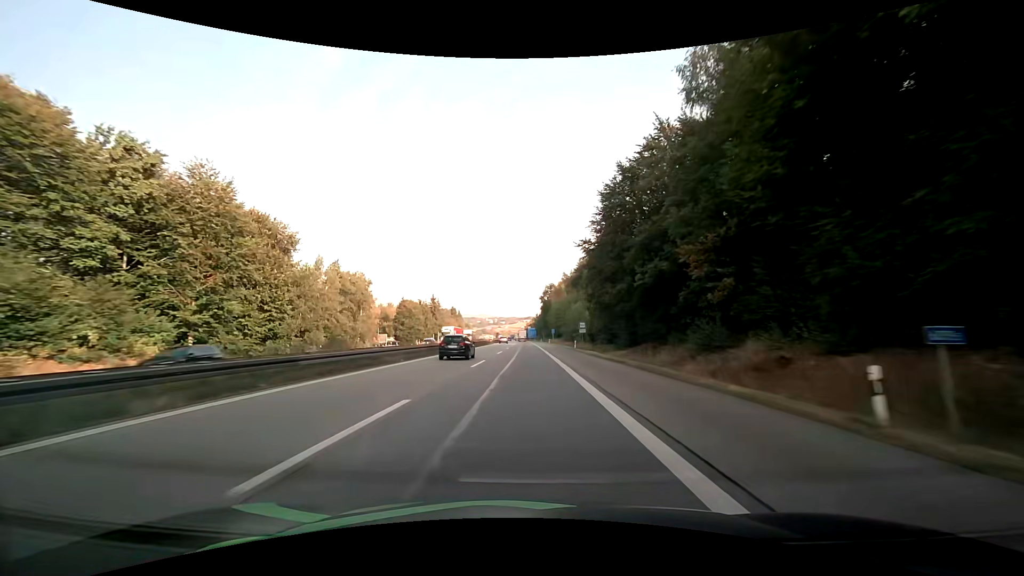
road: motorway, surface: asphalt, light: Day
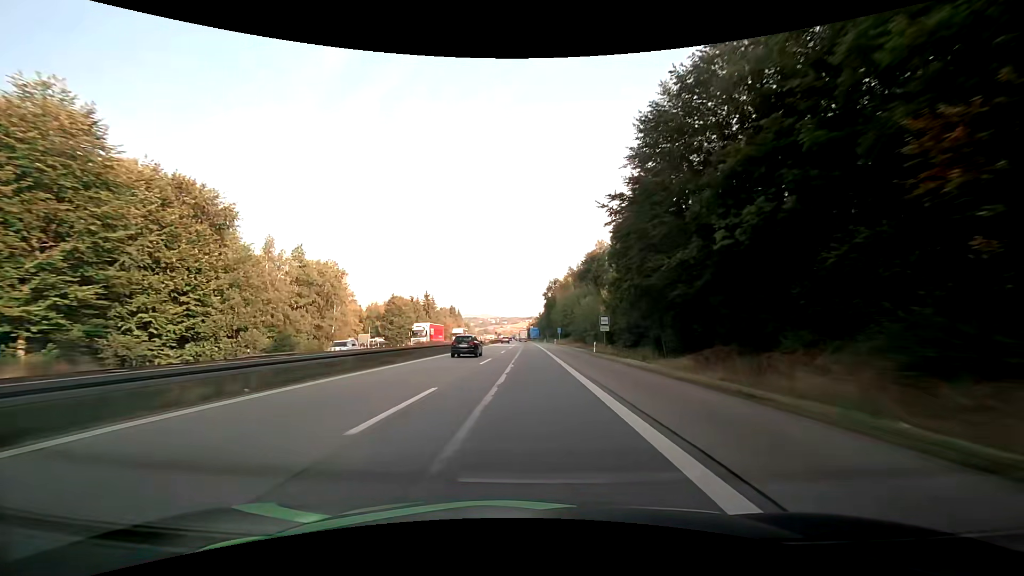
(-0.1, +15.3) m; 0°
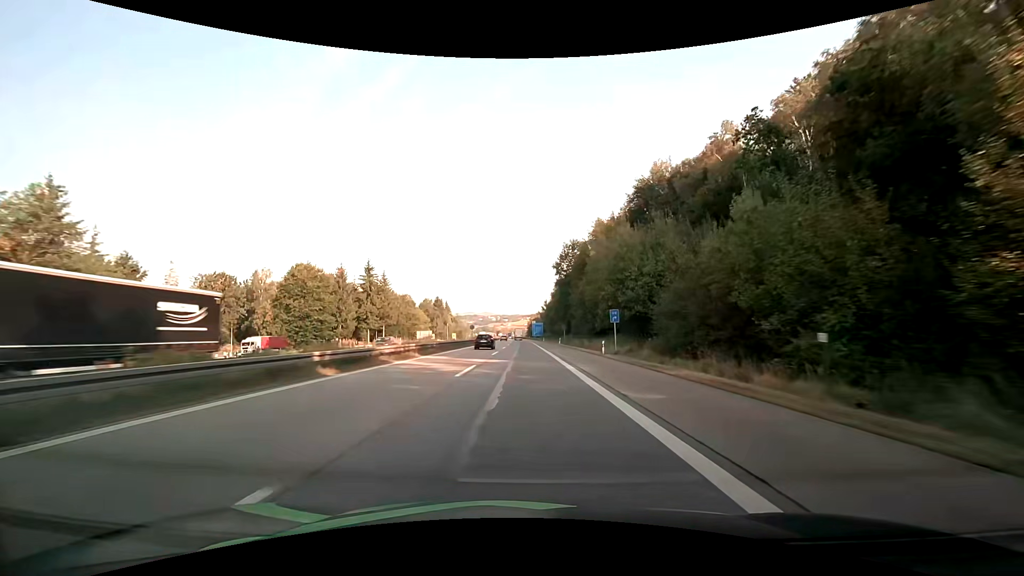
(-0.1, +61.9) m; 0°
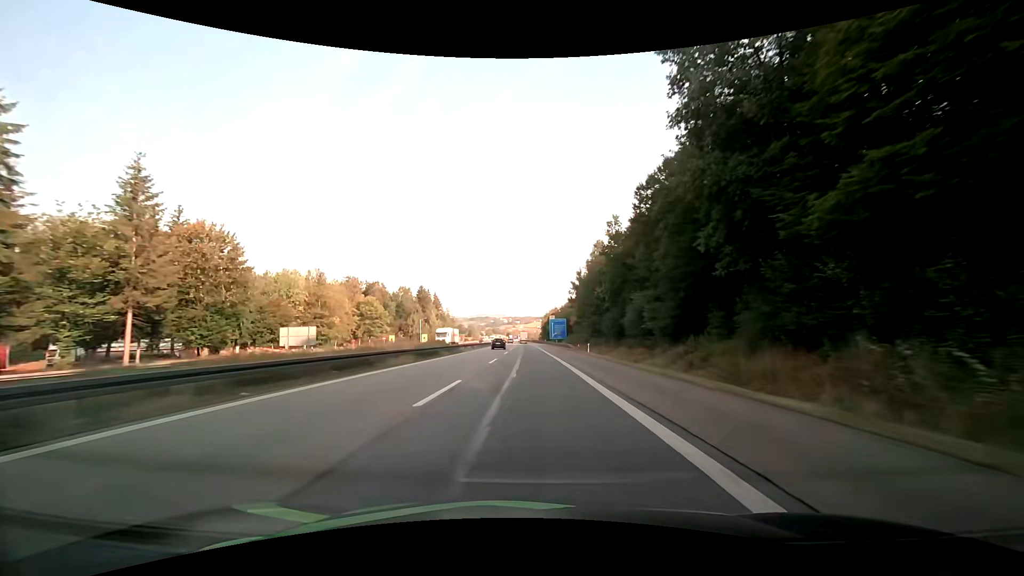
(-1.4, +77.1) m; -2°
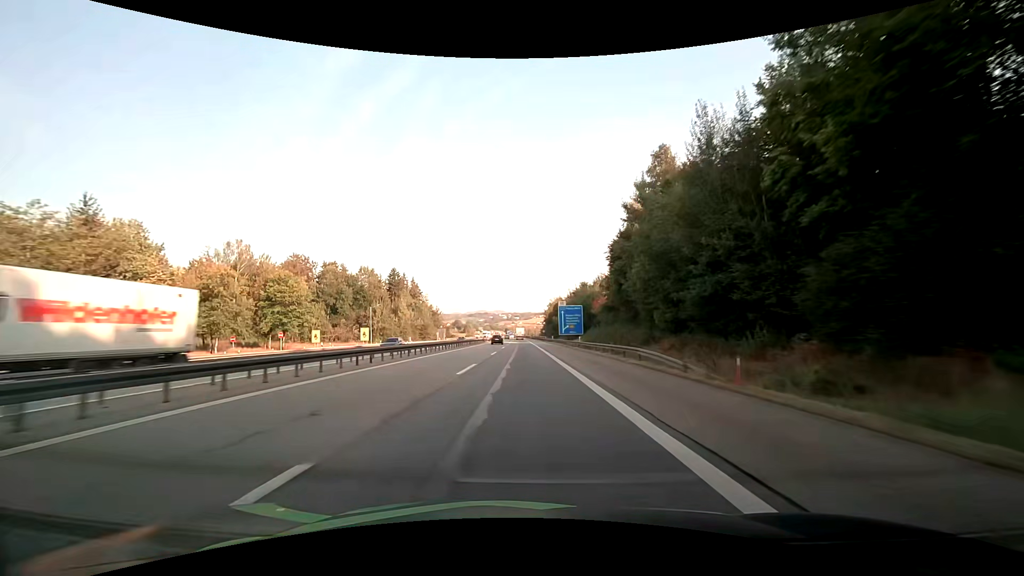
(0.0, +45.9) m; 0°
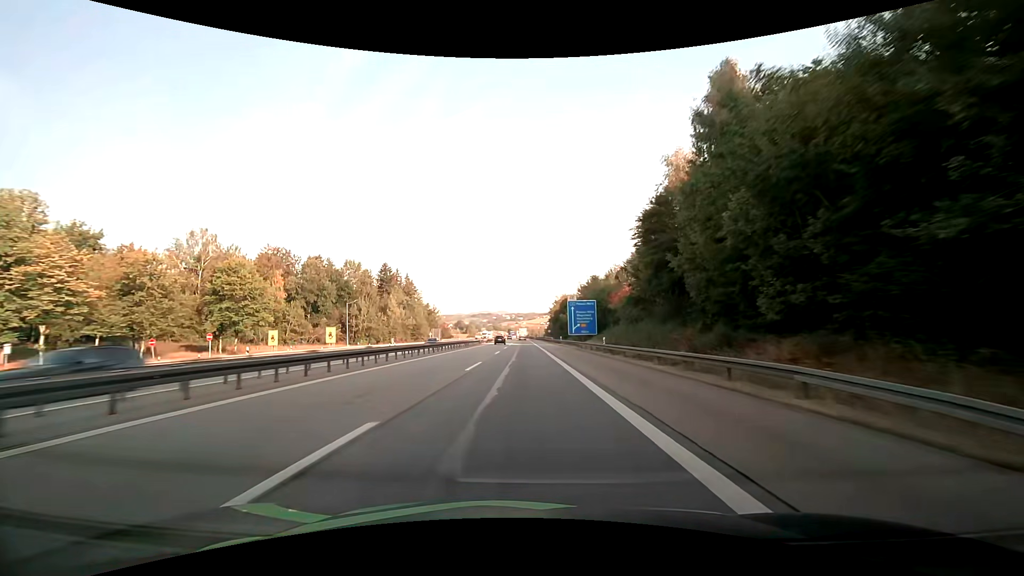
(0.0, +15.3) m; 0°
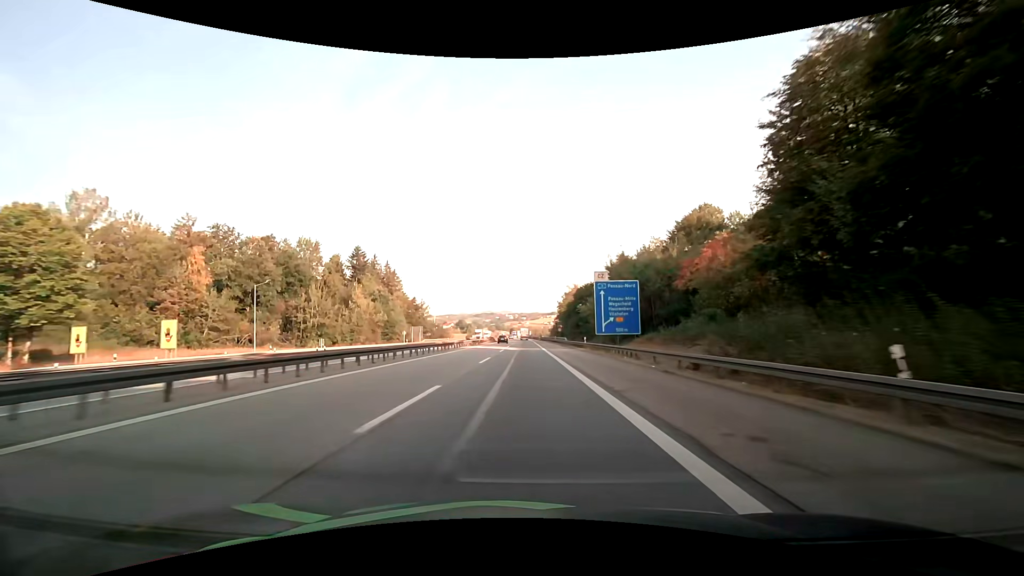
(-0.2, +30.3) m; -1°
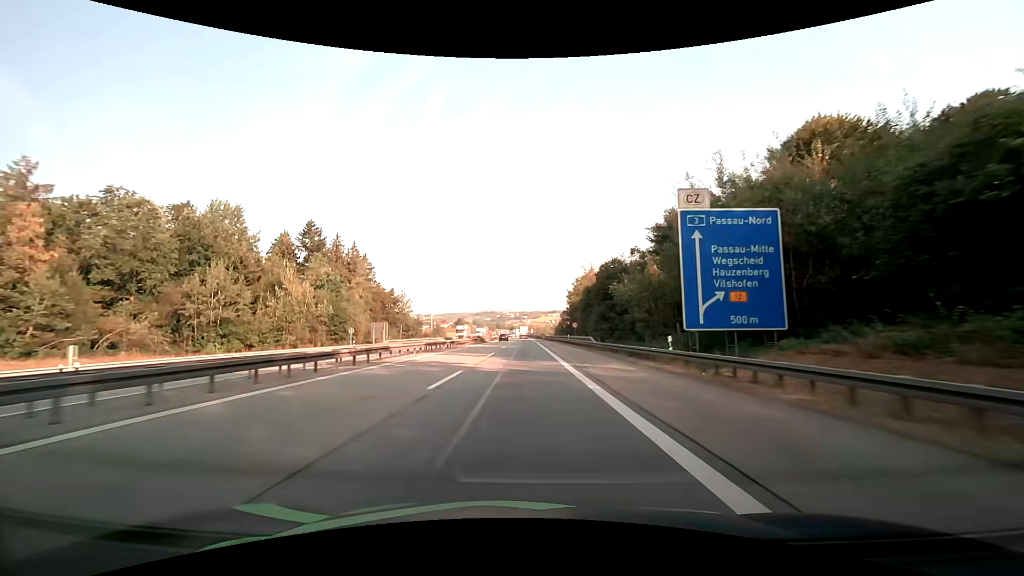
(0.0, +30.1) m; 0°
(0, +10) (0, +20) (0, +30) (0, +40) (0, +50) (-1, +60) (-1, +70) (-1, +80) (-1, +90) (-1, +100) m
